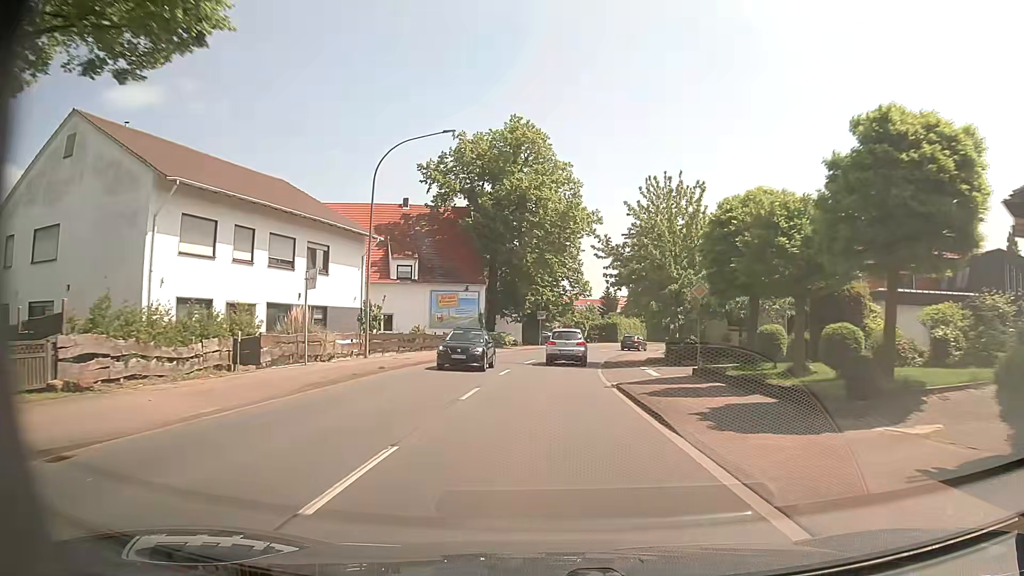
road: primary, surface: asphalt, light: Day
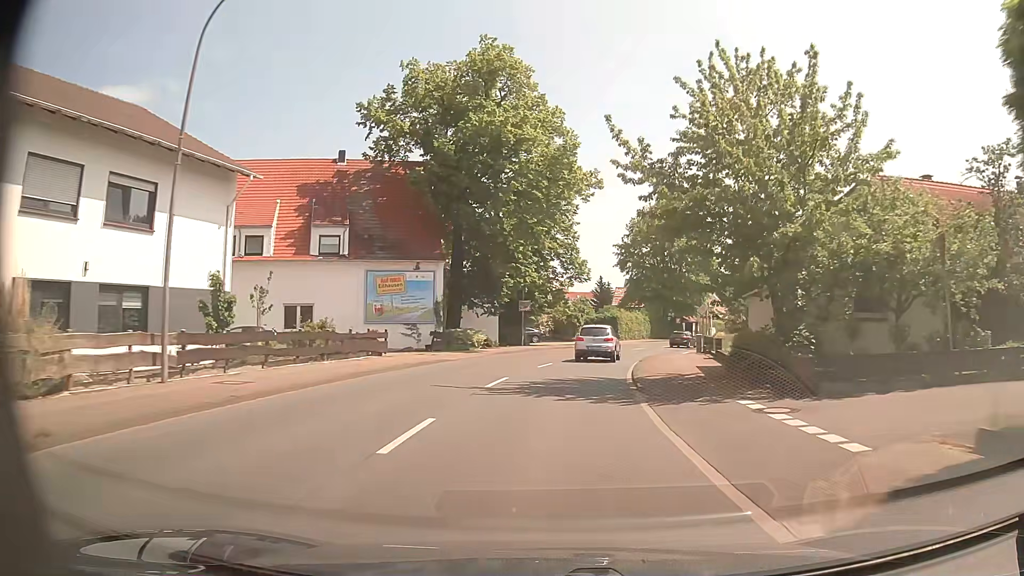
(0.0, +15.6) m; +1°
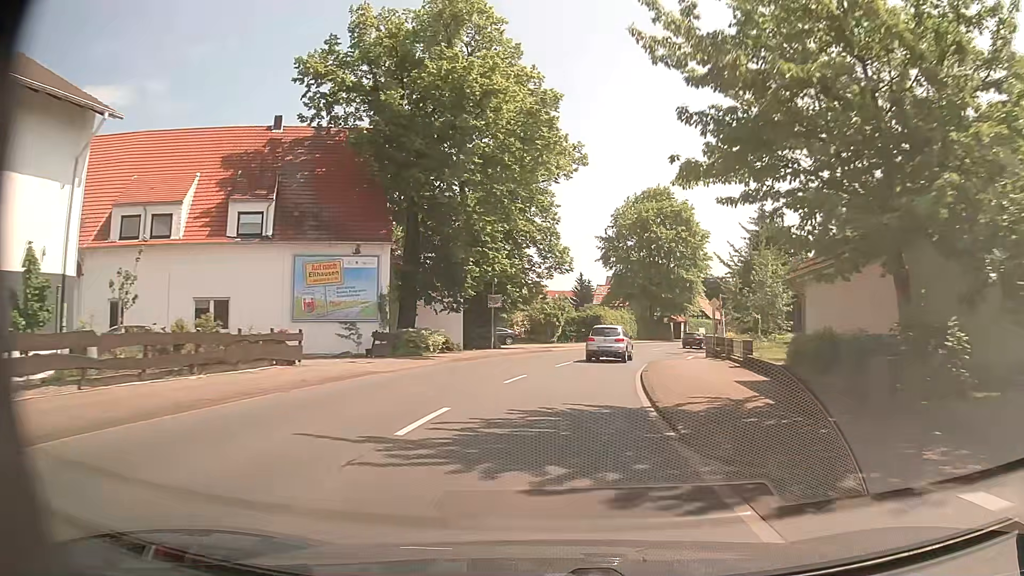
(+0.1, +7.8) m; +2°
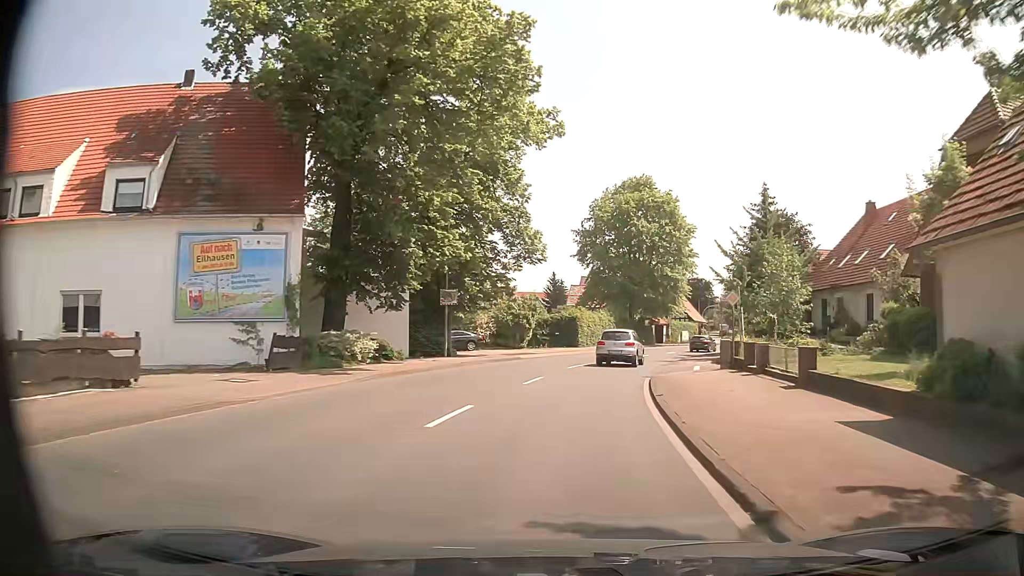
(+0.1, +7.8) m; +2°
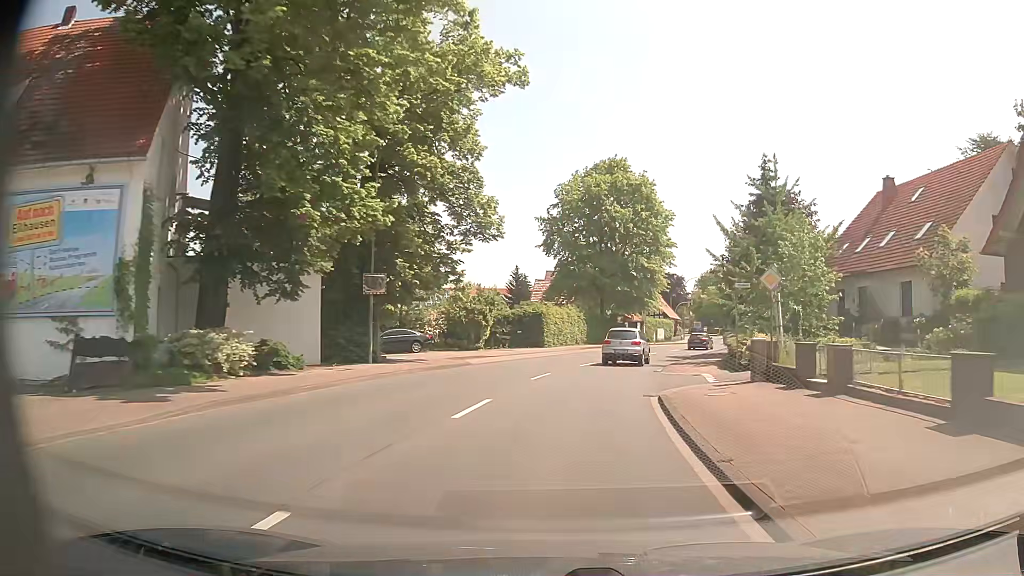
(+0.2, +7.9) m; +3°
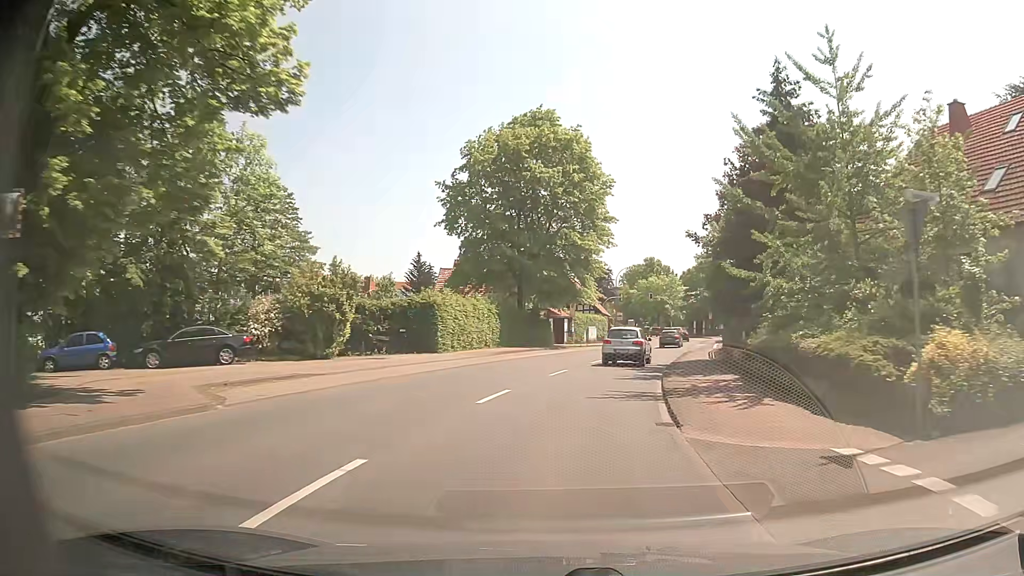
(+0.8, +15.8) m; +6°
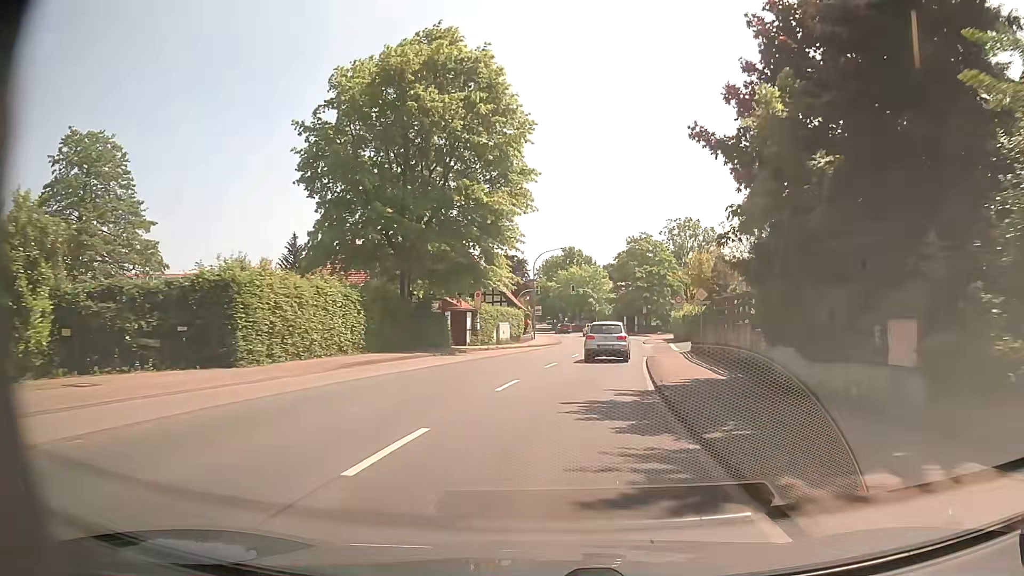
(+1.0, +15.5) m; +8°
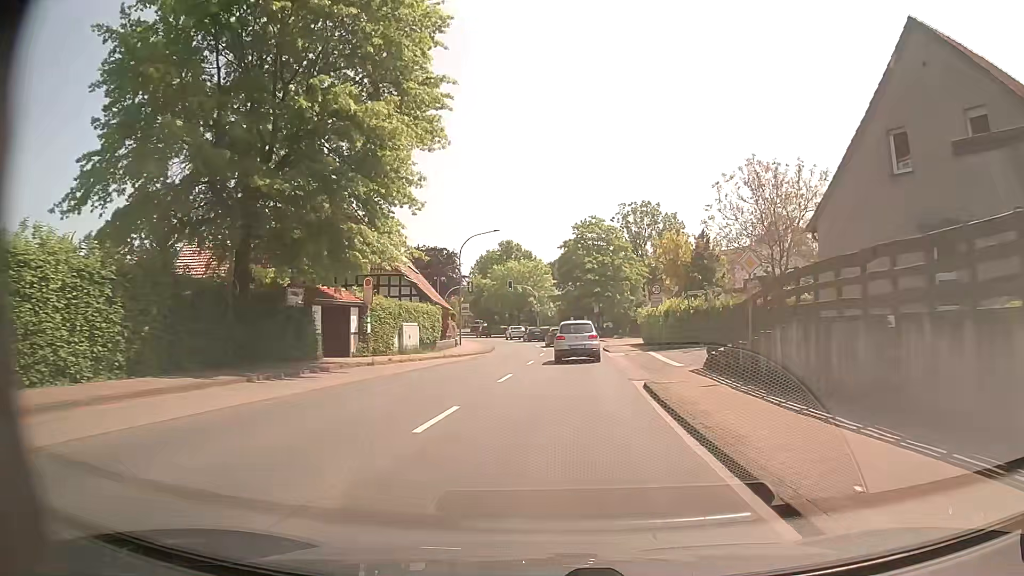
(+0.7, +15.1) m; +4°
(0, +10) (+1, +20) (+2, +30) (+2, +40) (+2, +50) (+1, +60) (0, +70) (-2, +80) (-5, +89) (-7, +99) m
